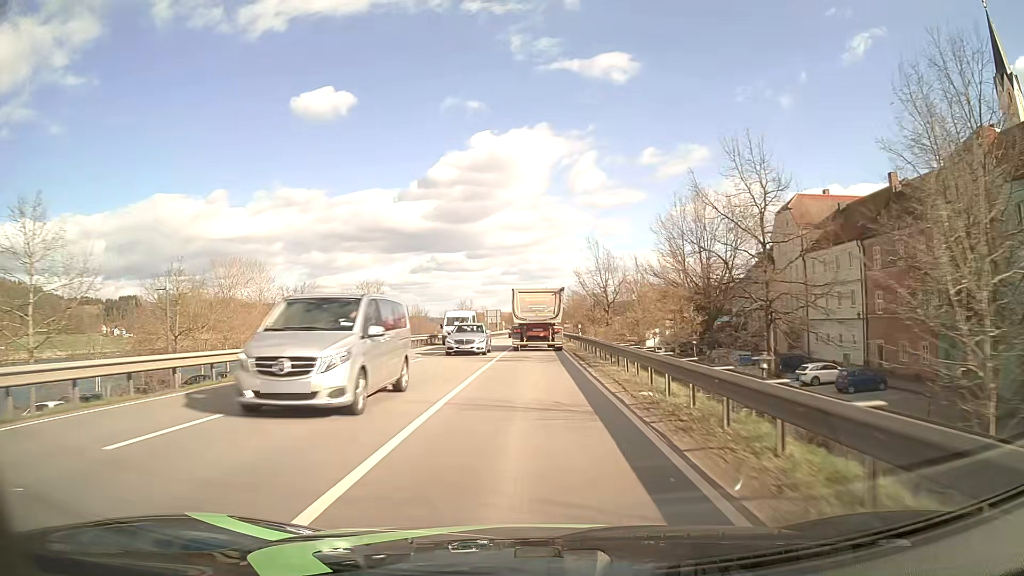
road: primary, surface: asphalt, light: Day
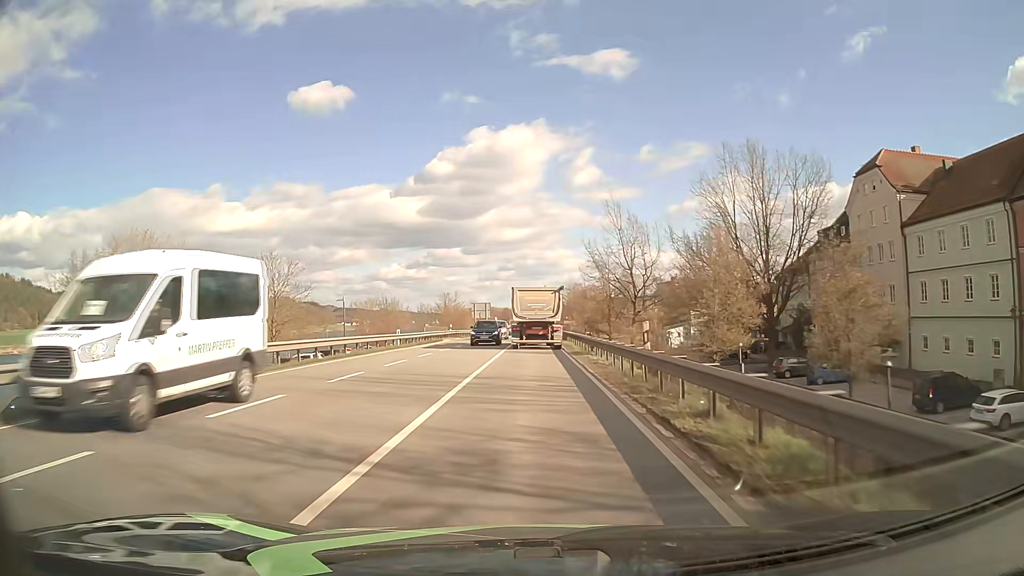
(0.0, +21.4) m; 0°
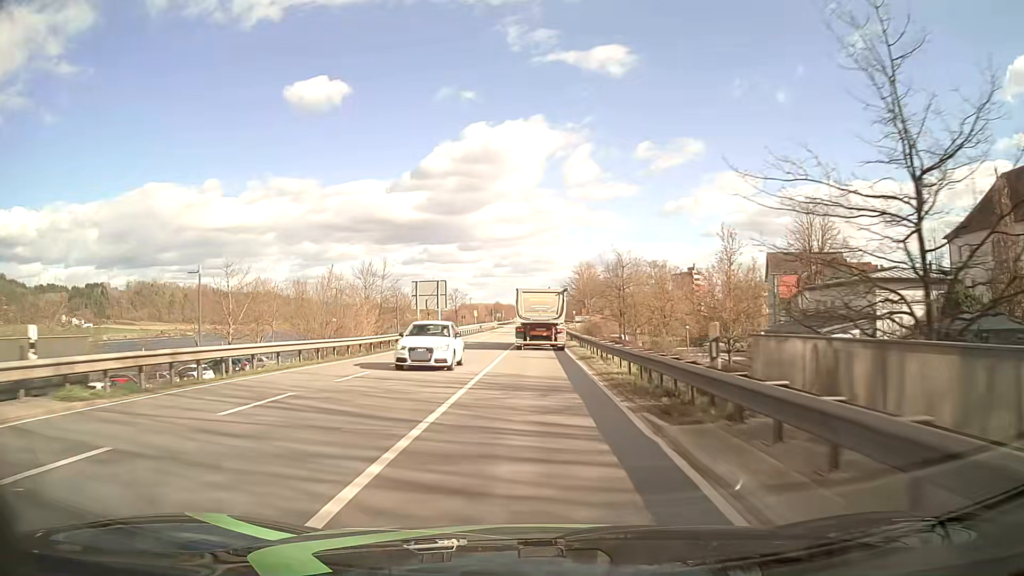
(+0.1, +53.8) m; 0°
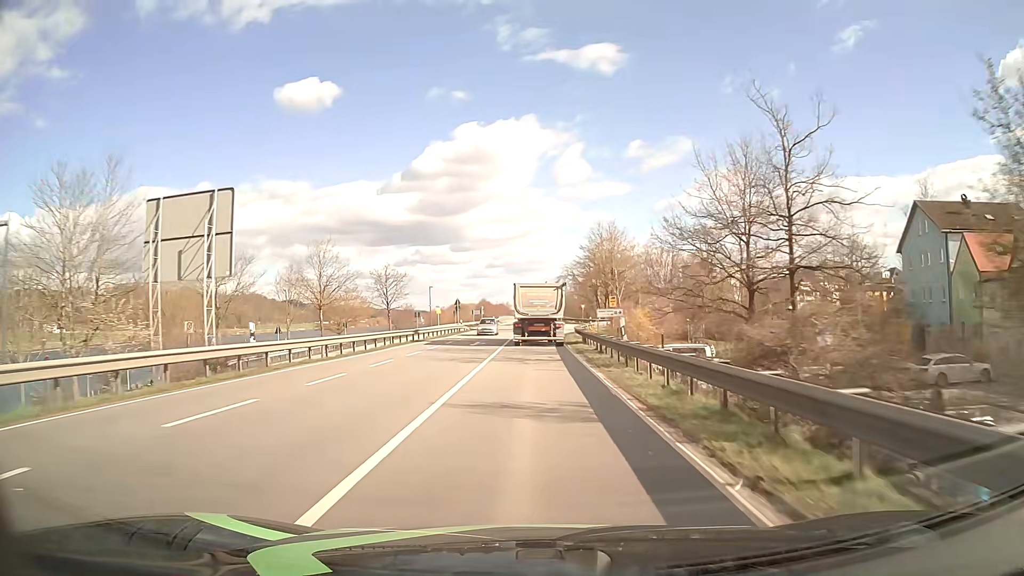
(+0.2, +43.2) m; +1°
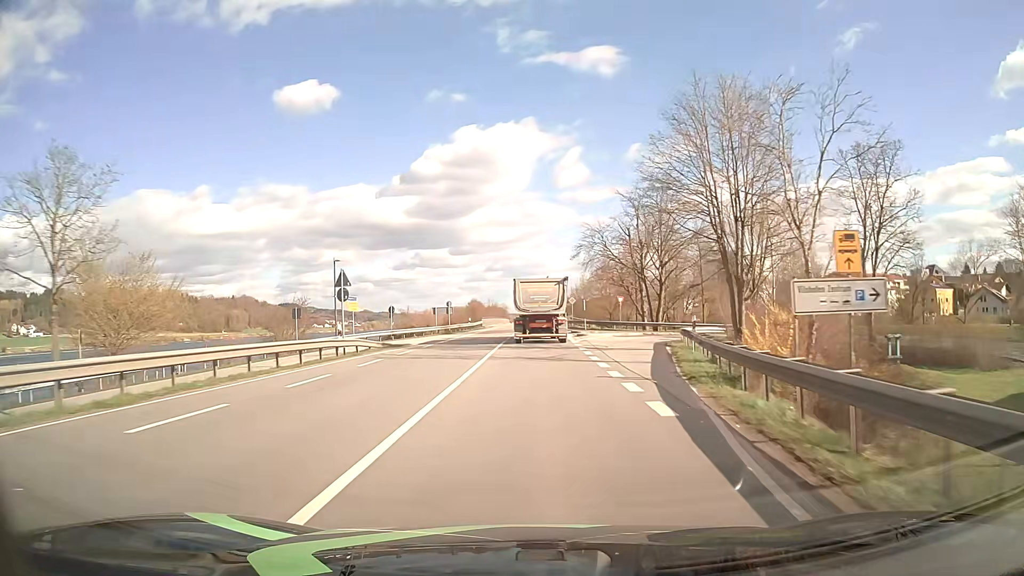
(0.0, +42.5) m; 0°
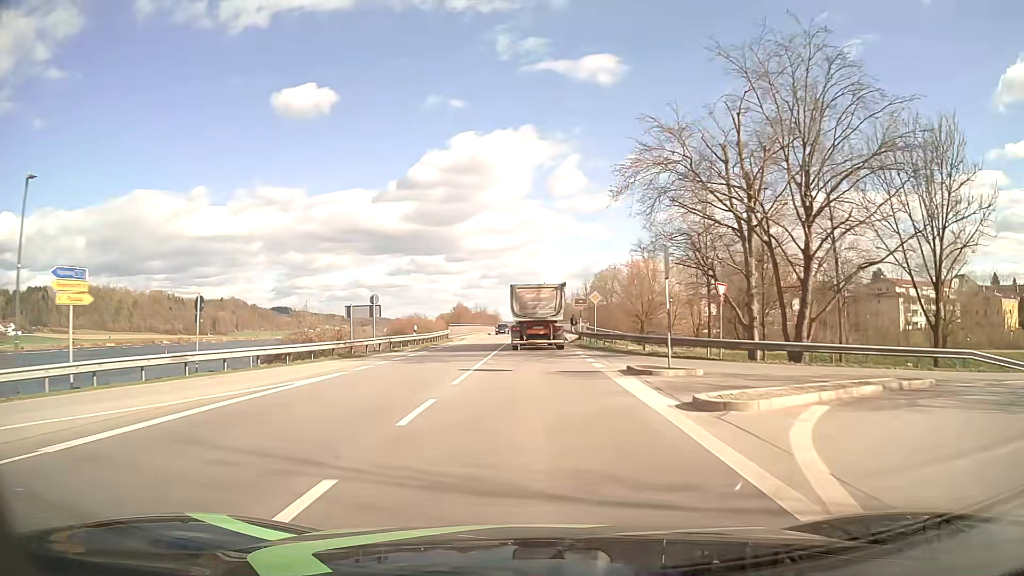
(+0.1, +30.9) m; 0°
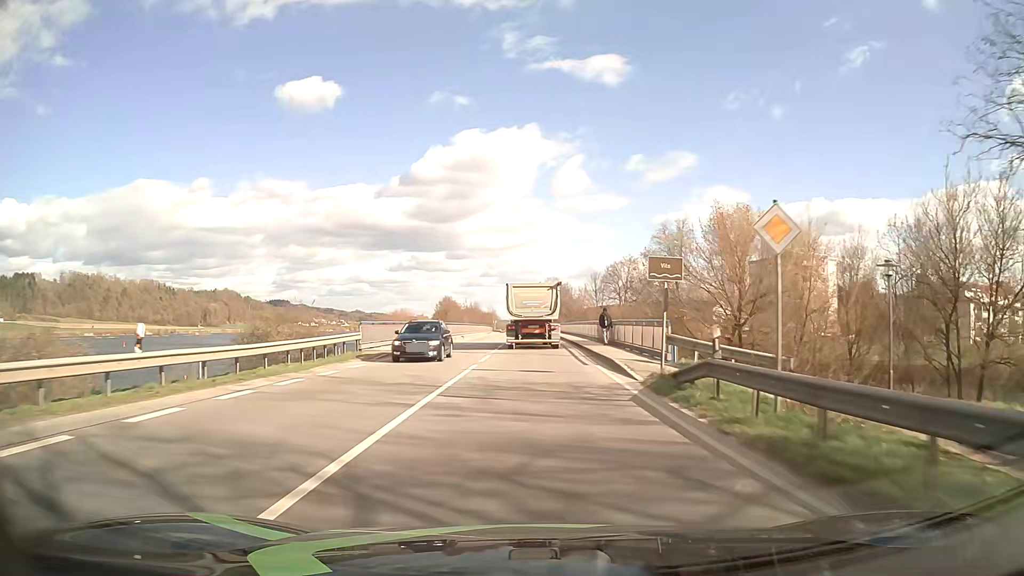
(+0.1, +30.4) m; 0°
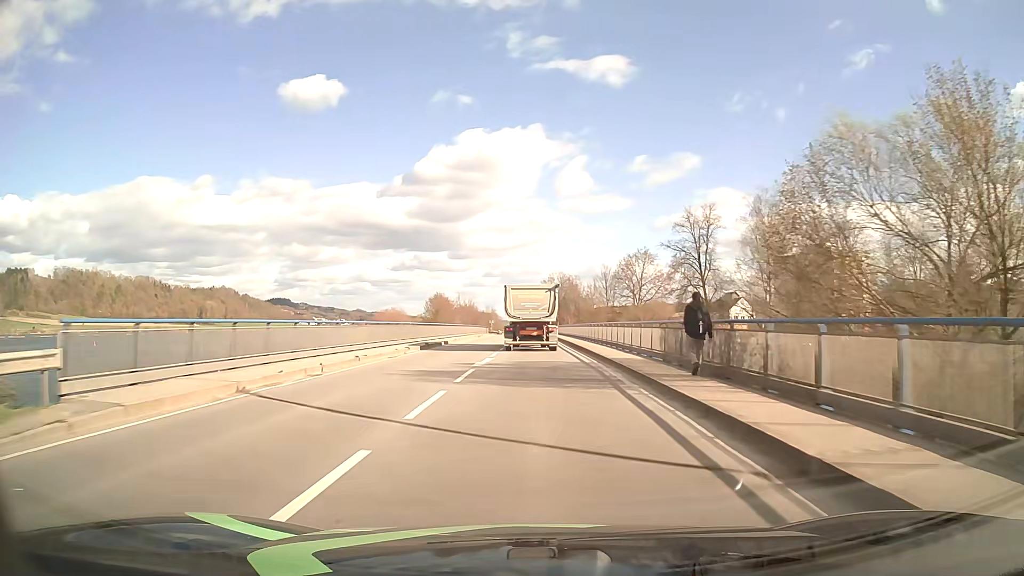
(0.0, +20.2) m; 0°
(0, +10) (0, +20) (0, +30) (0, +40) (0, +50) (0, +60) (0, +70) (0, +80) (0, +90) (0, +100) m
